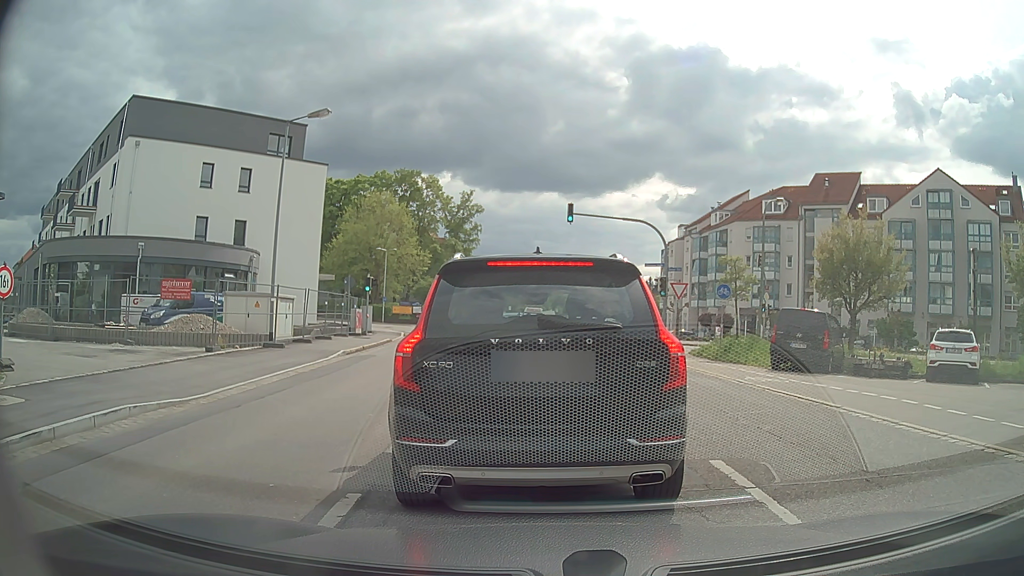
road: secondary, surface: asphalt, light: Day
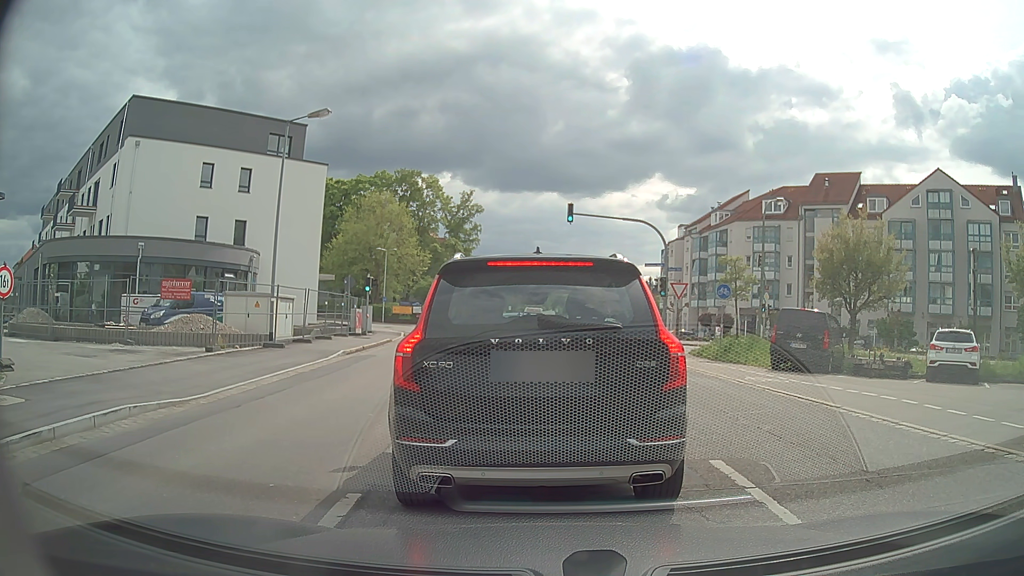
(0.0, 0.0) m; 0°
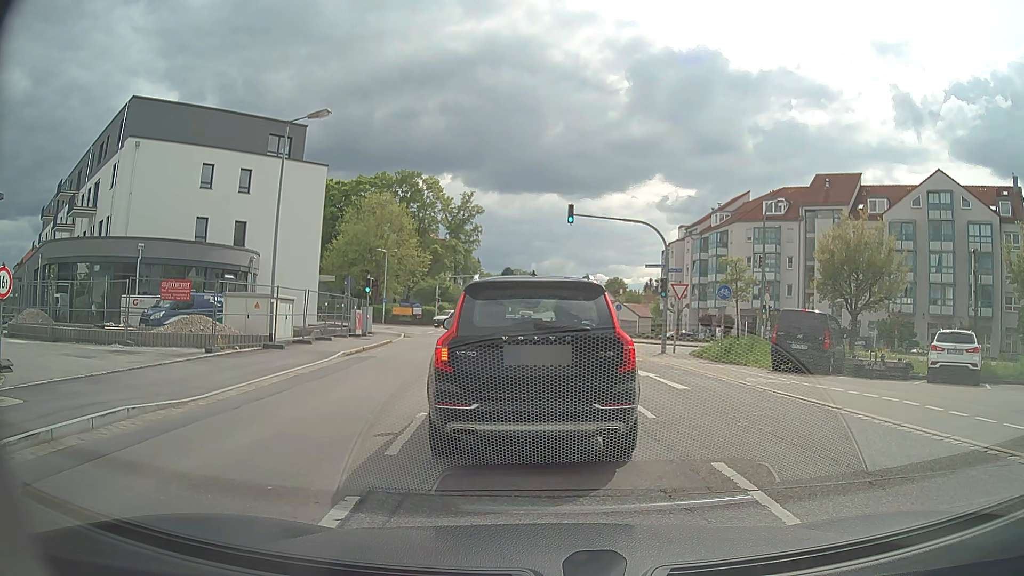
(0.0, 0.0) m; 0°
